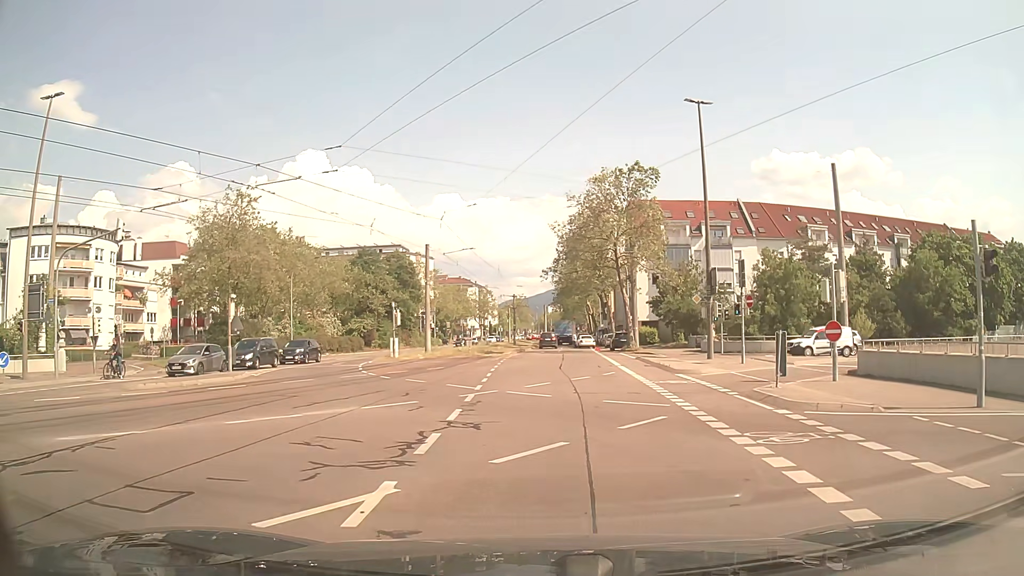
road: tertiary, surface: asphalt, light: Day
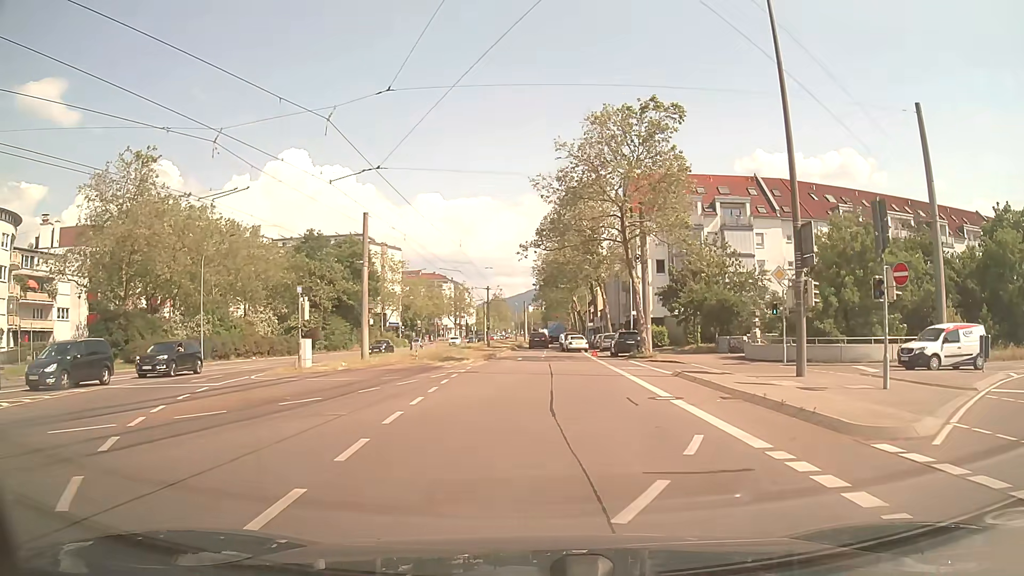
(+0.6, +15.8) m; +2°
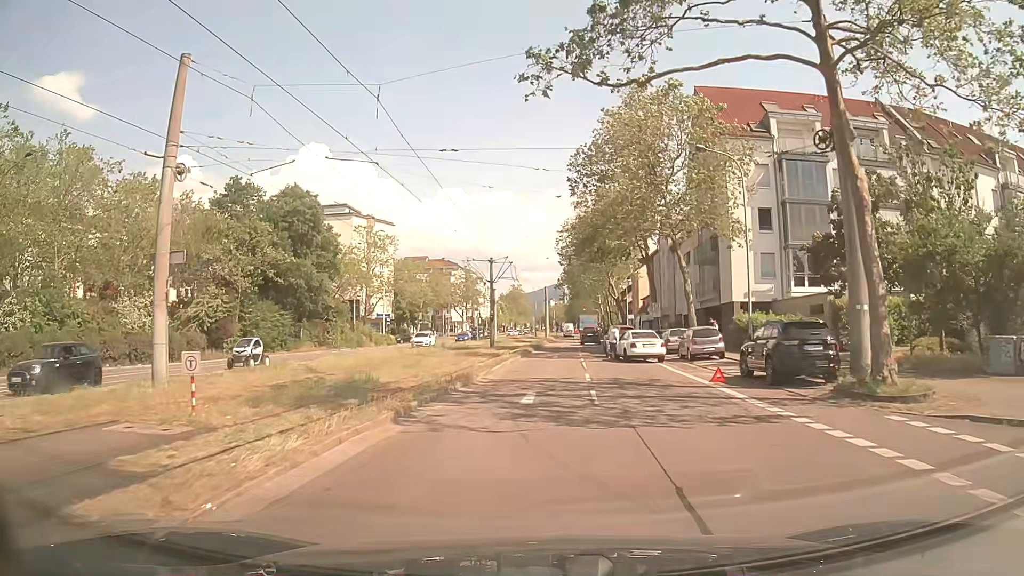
(-0.1, +26.4) m; -2°
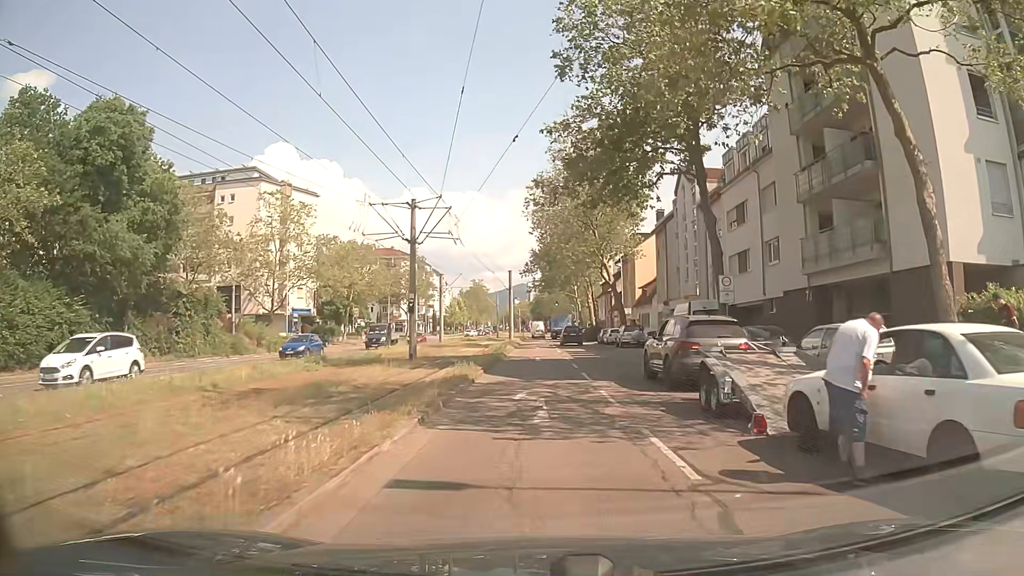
(+0.3, +24.5) m; +3°
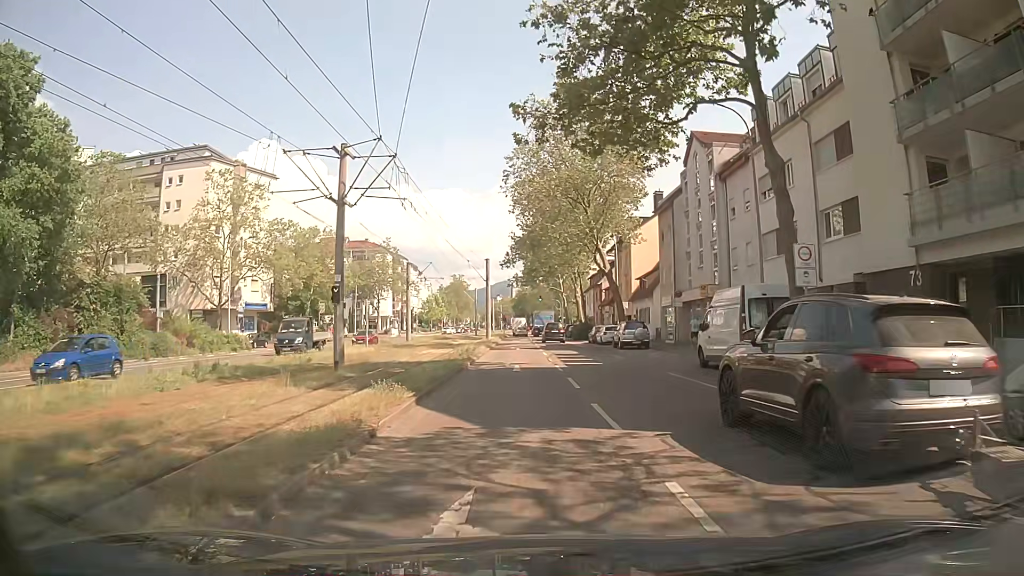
(+0.2, +9.3) m; +2°
